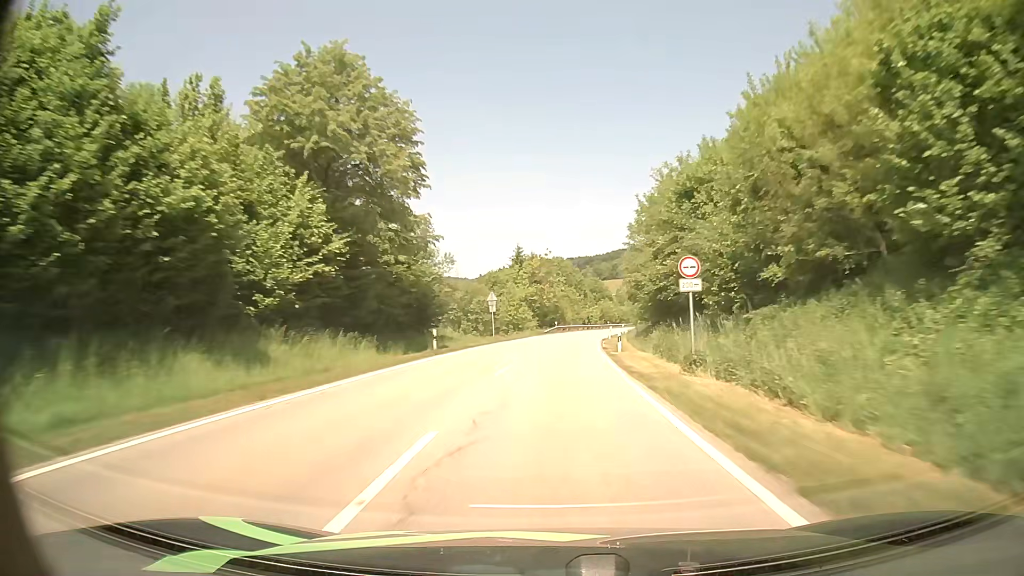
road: secondary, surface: asphalt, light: Day
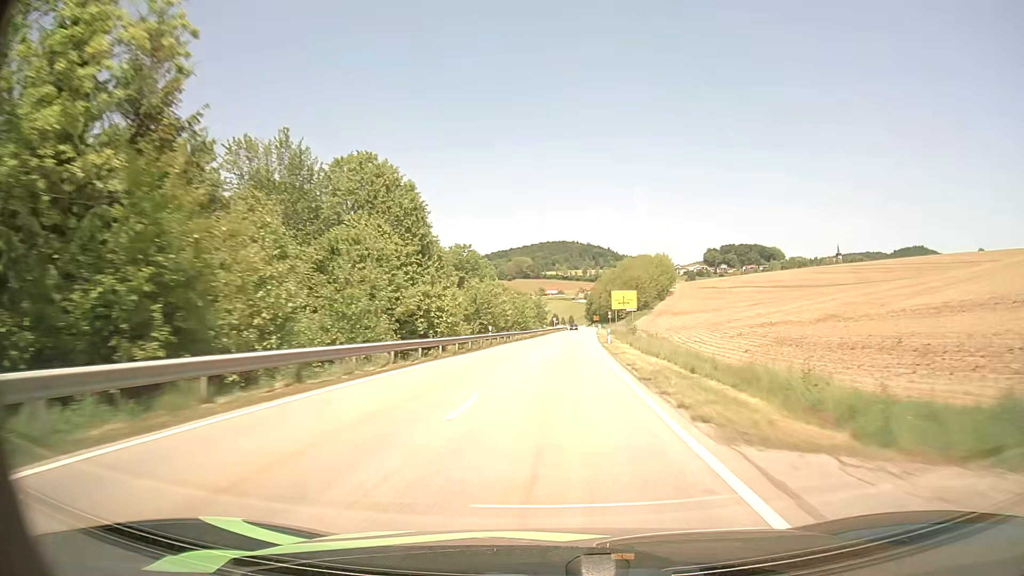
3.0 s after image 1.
(+6.6, +81.0) m; +10°
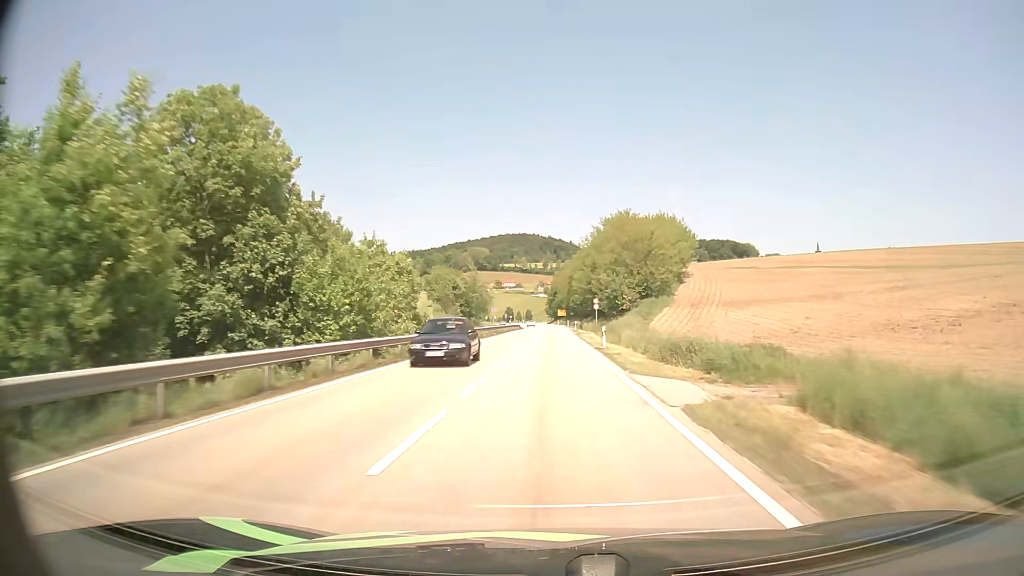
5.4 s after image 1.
(+3.1, +64.5) m; +4°
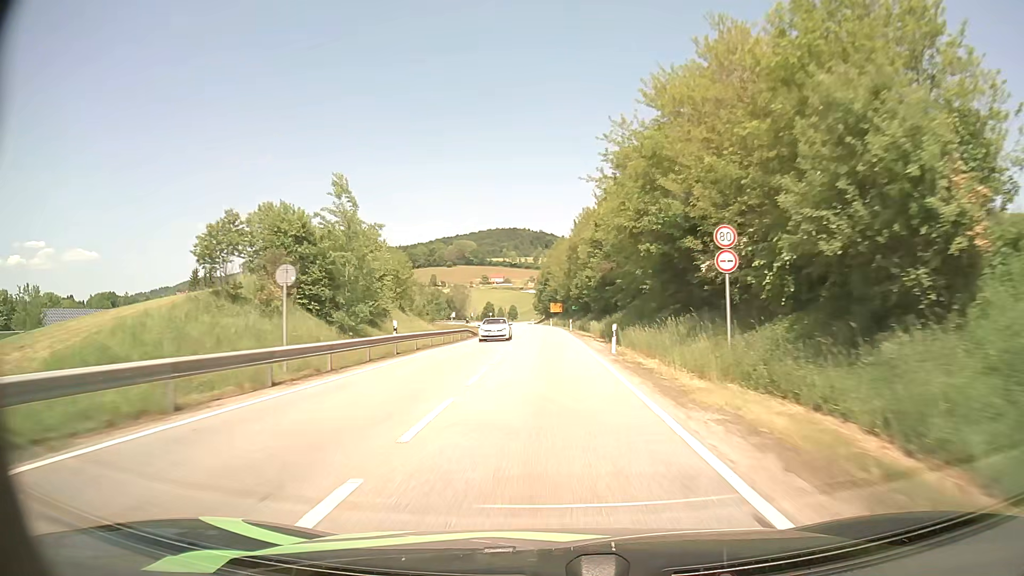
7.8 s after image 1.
(+0.6, +58.8) m; +1°
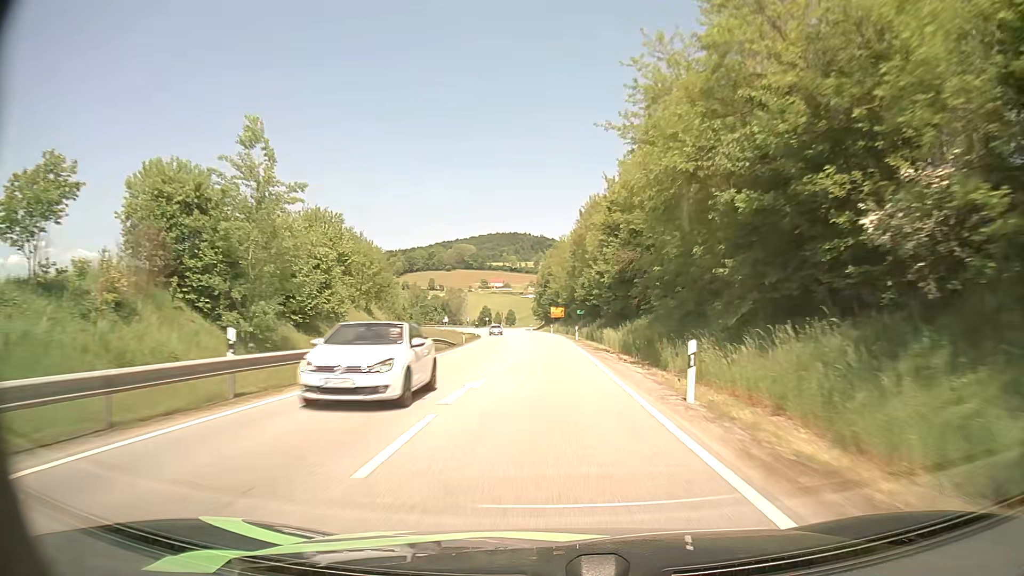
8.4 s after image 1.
(0.0, +13.6) m; 0°
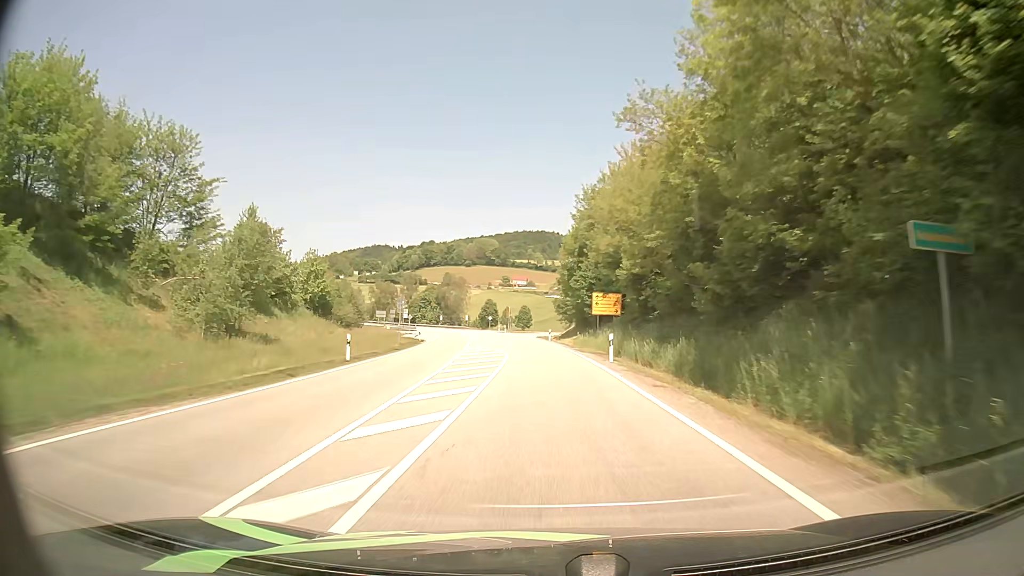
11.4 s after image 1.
(-0.7, +66.4) m; -2°
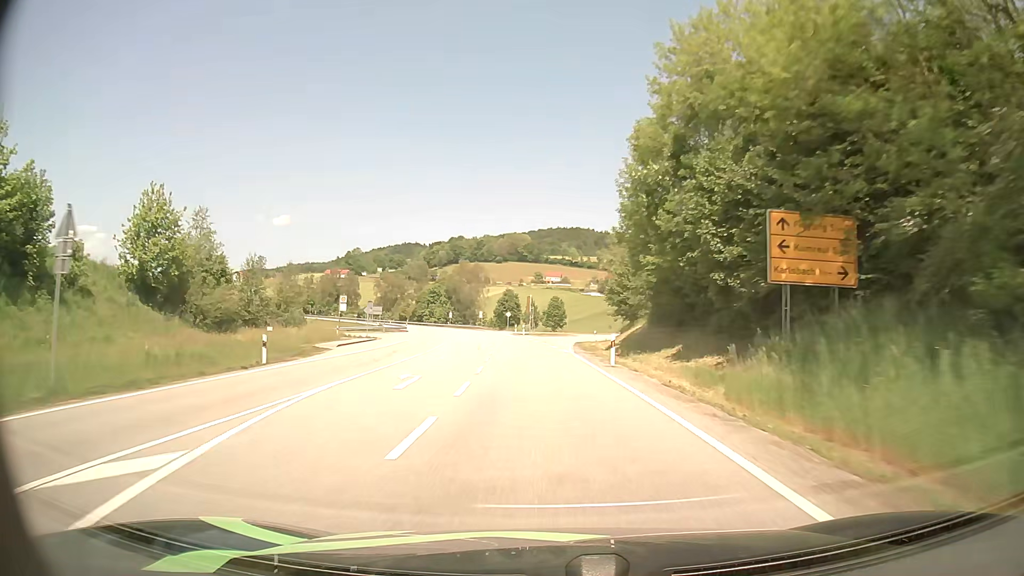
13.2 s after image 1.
(-0.8, +40.6) m; -3°
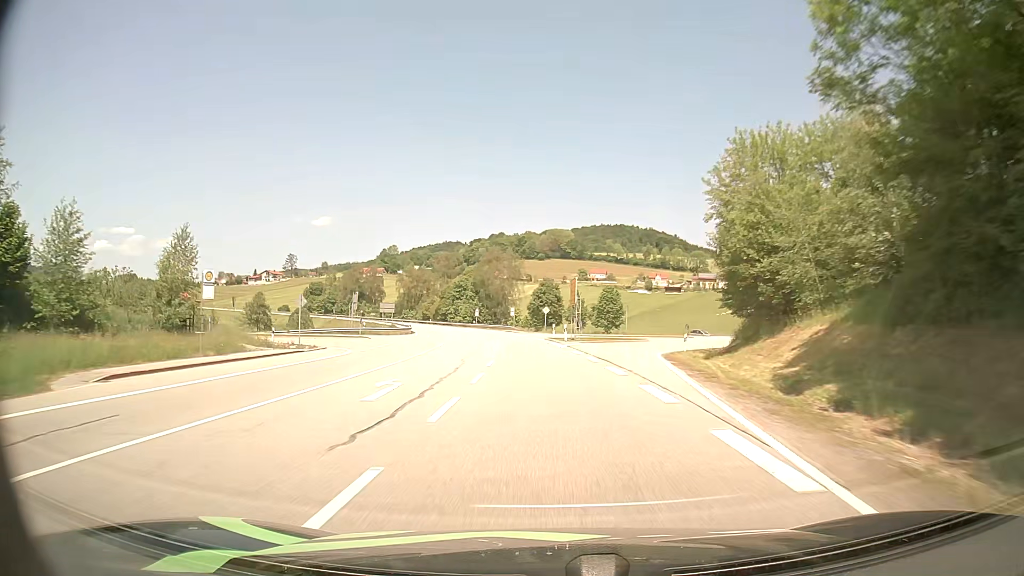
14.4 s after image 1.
(-0.9, +27.5) m; -4°
(0, +10) (-1, +20) (-1, +30) (-2, +40) (-3, +50) (-4, +60) (-6, +70) (-8, +80) (-10, +89) (-12, +99) m
